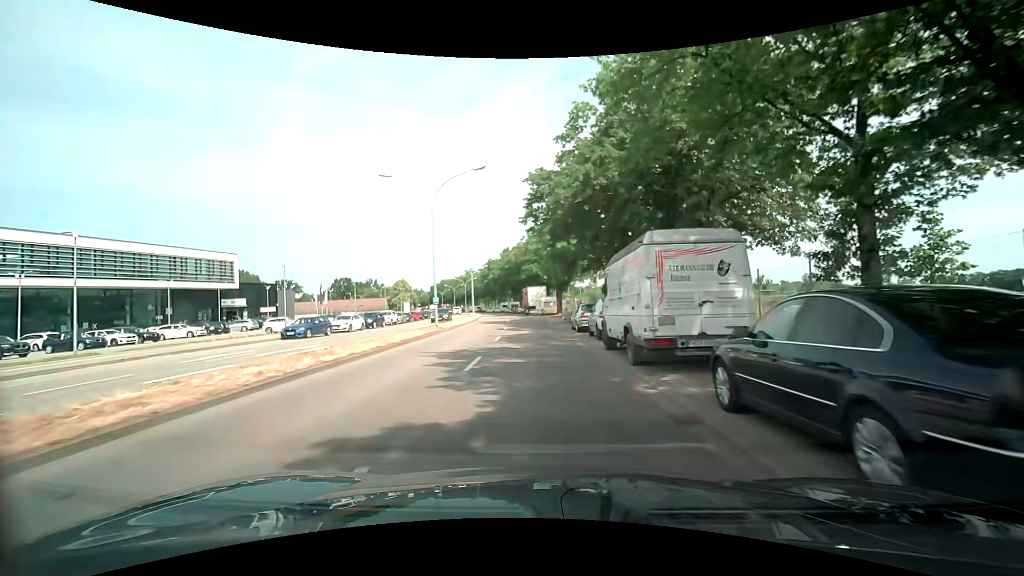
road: secondary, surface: asphalt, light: Day
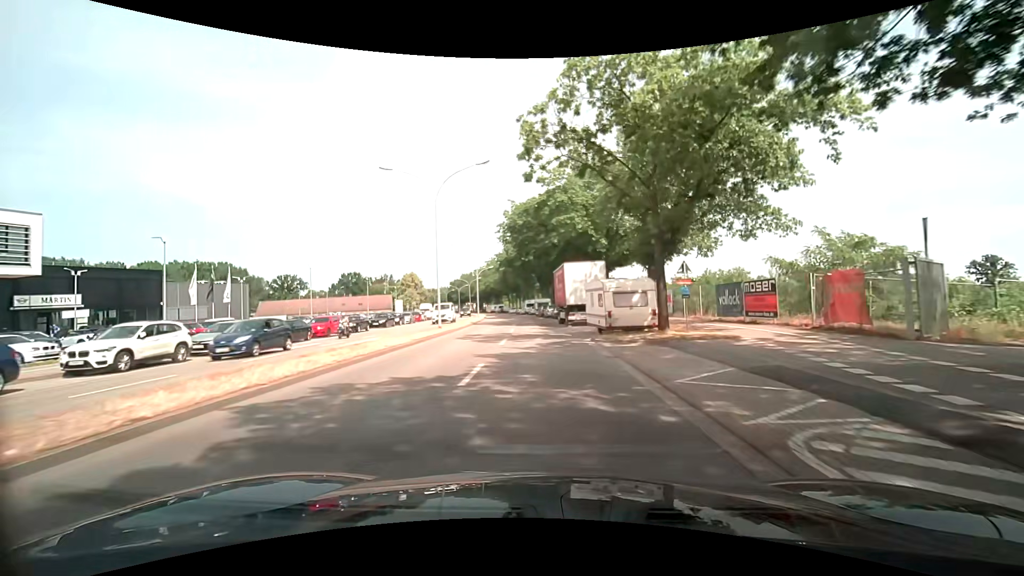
(-1.0, +37.9) m; -4°
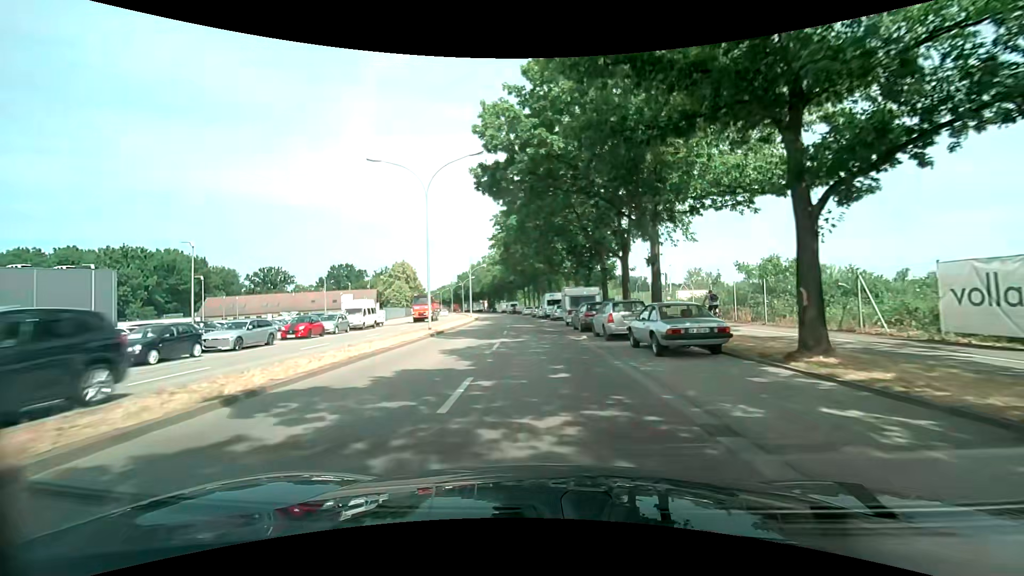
(-0.9, +38.2) m; -3°
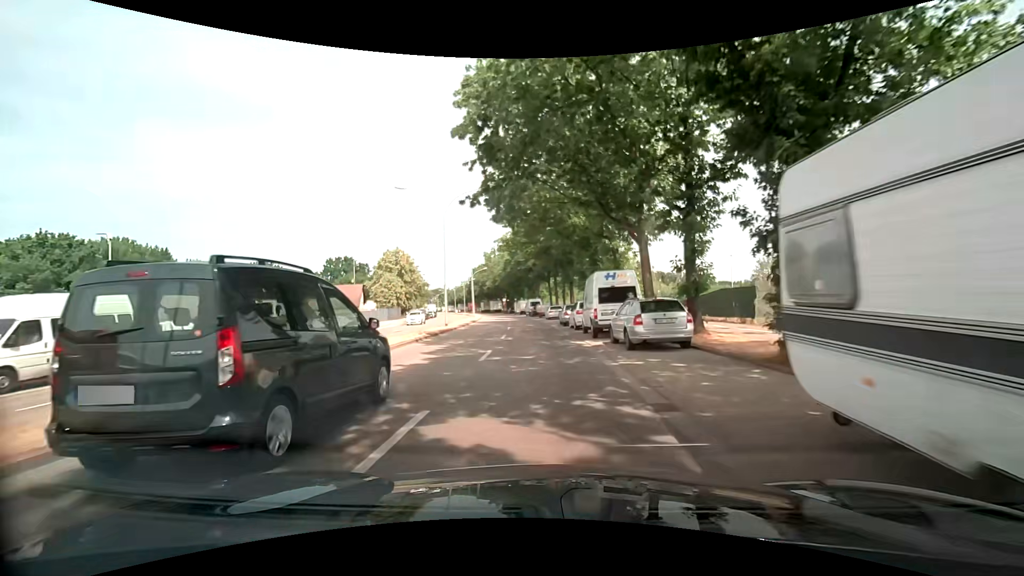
(-0.6, +30.0) m; -3°
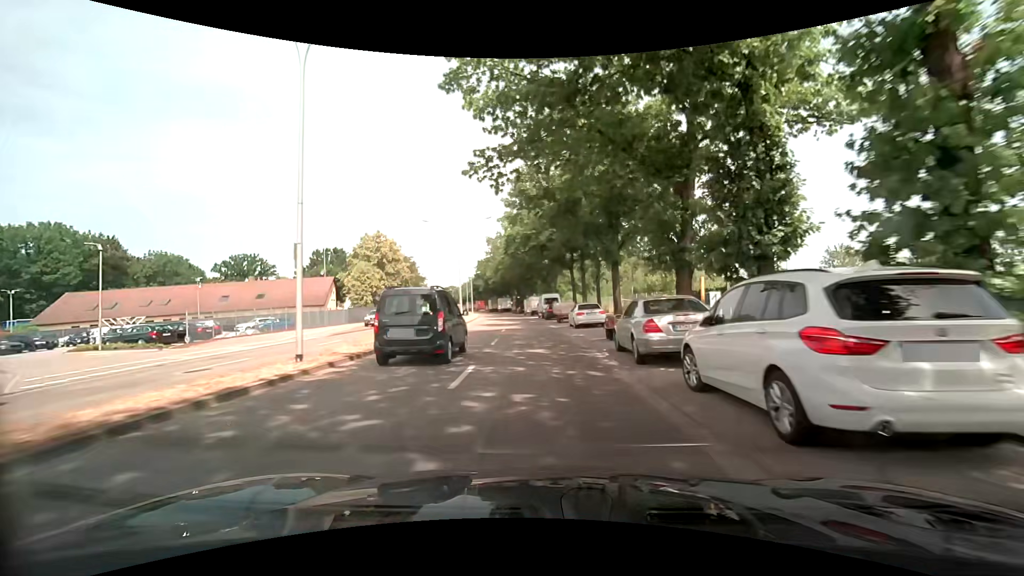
(-0.5, +22.3) m; -2°
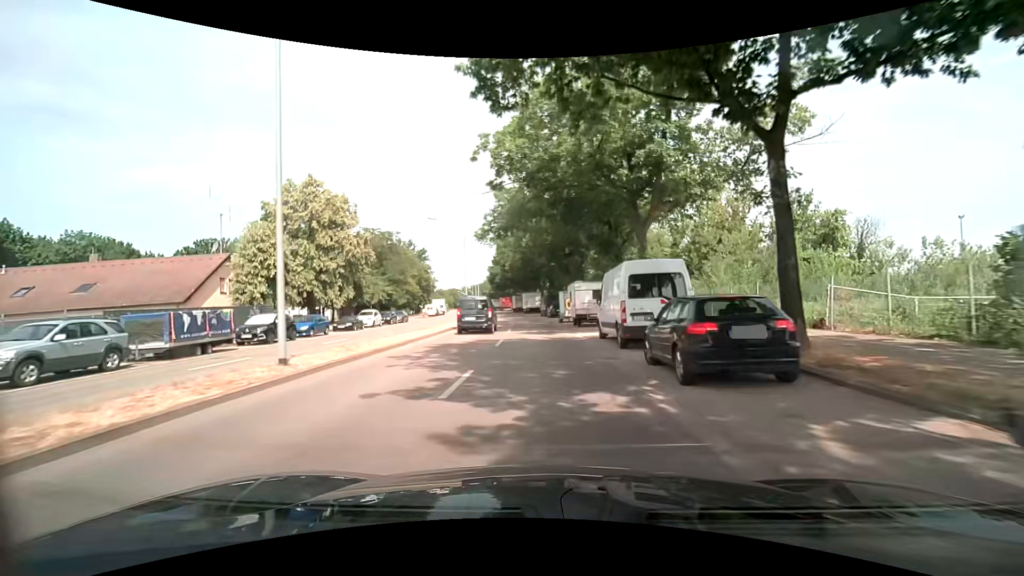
(-1.3, +37.2) m; -4°
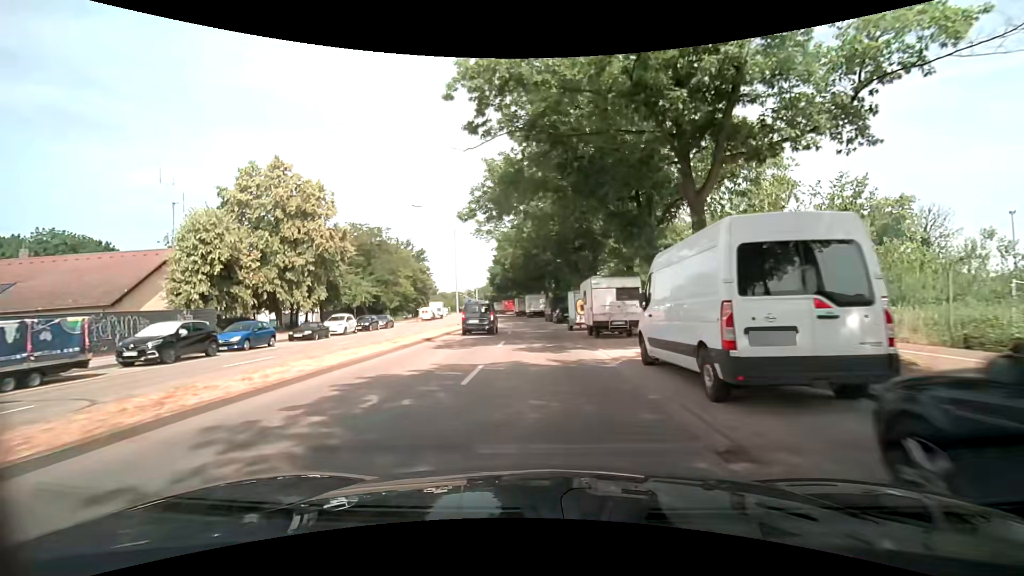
(-0.1, +7.5) m; -1°
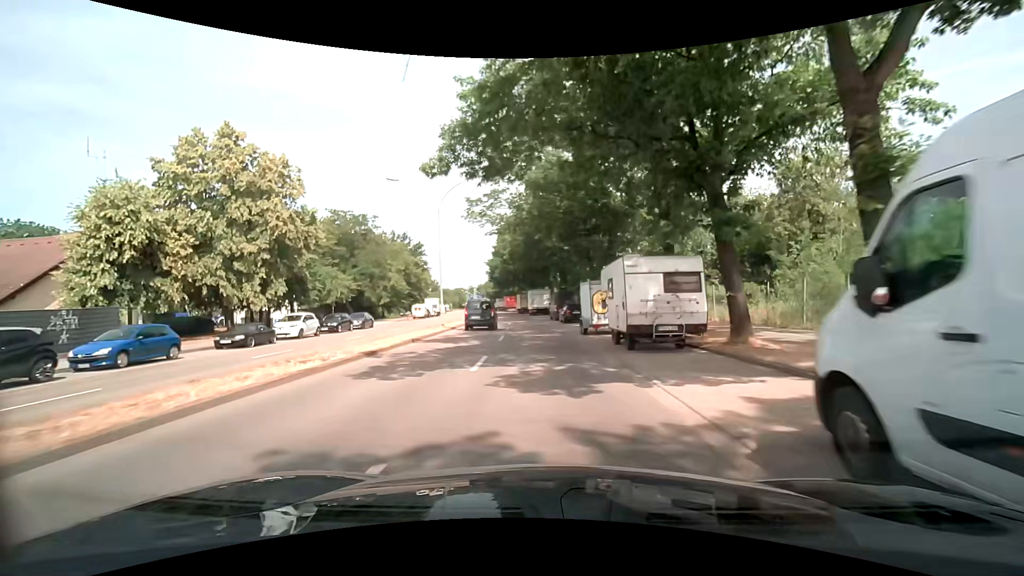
(-0.1, +7.5) m; -1°
(0, +10) (0, +20) (-1, +30) (-1, +40) (-2, +50) (-3, +60) (-4, +70) (-5, +80) (-7, +90) (-8, +100) m
